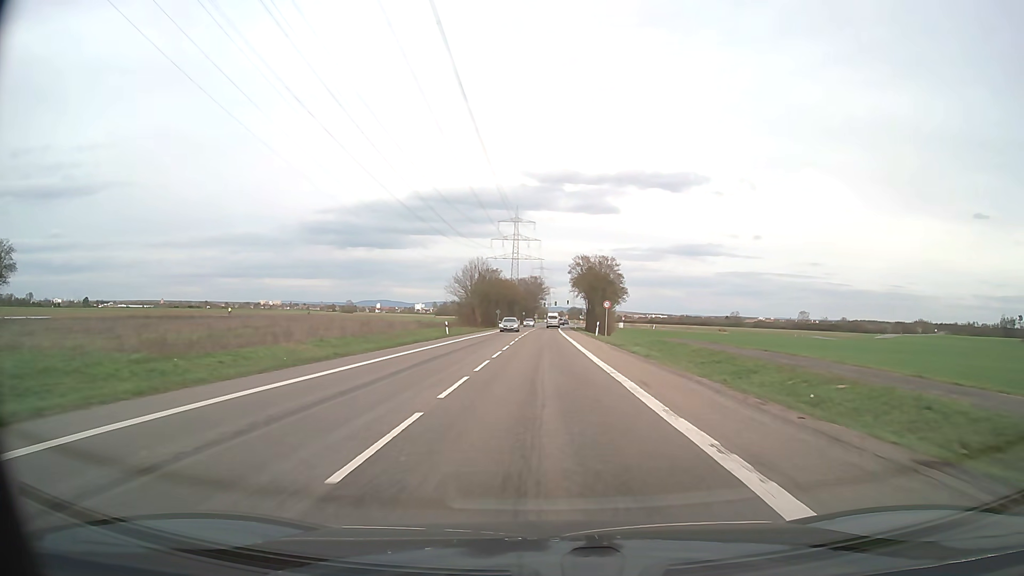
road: secondary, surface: asphalt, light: Day
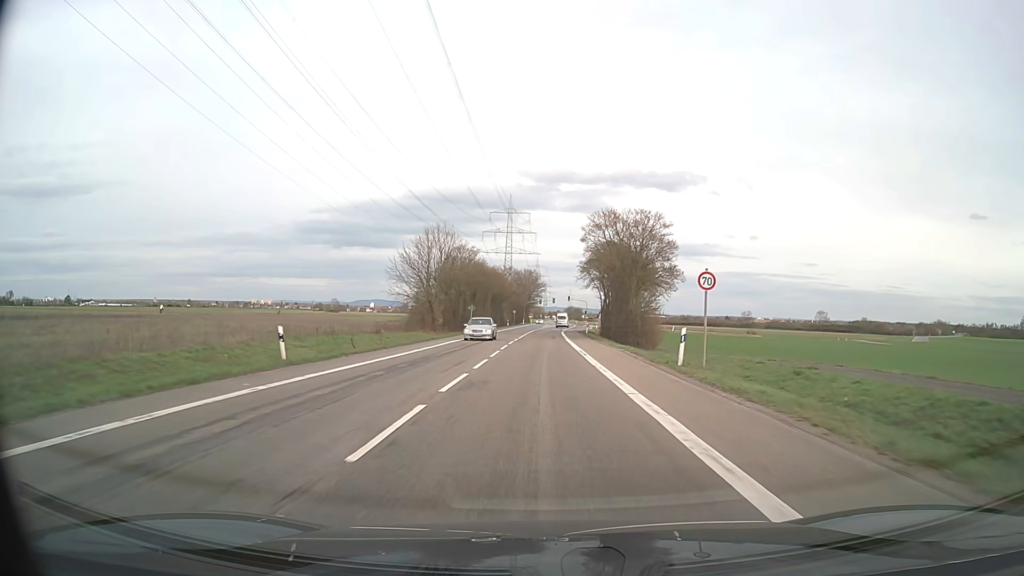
(+0.2, +34.6) m; +1°
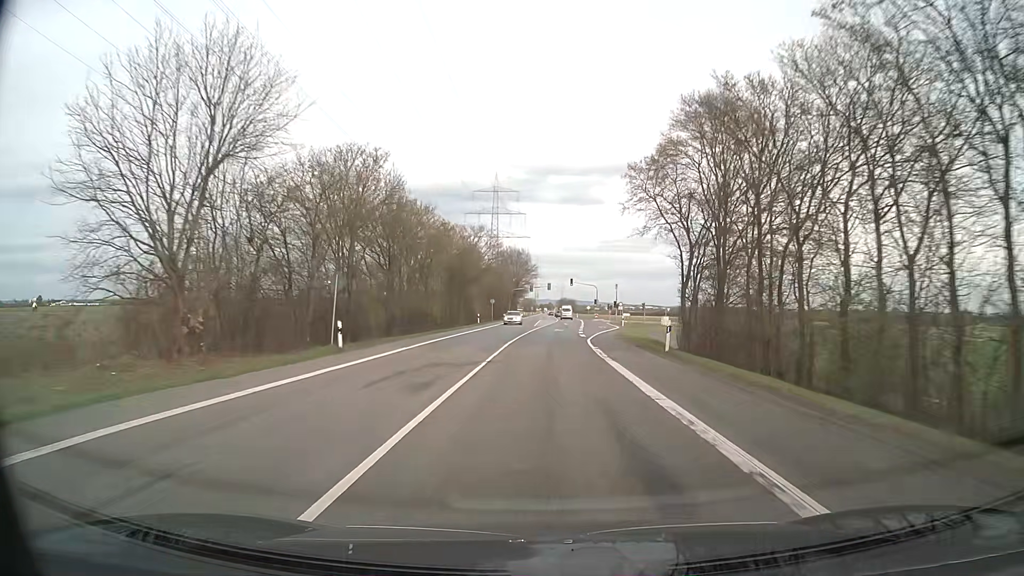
(-0.2, +46.3) m; 0°
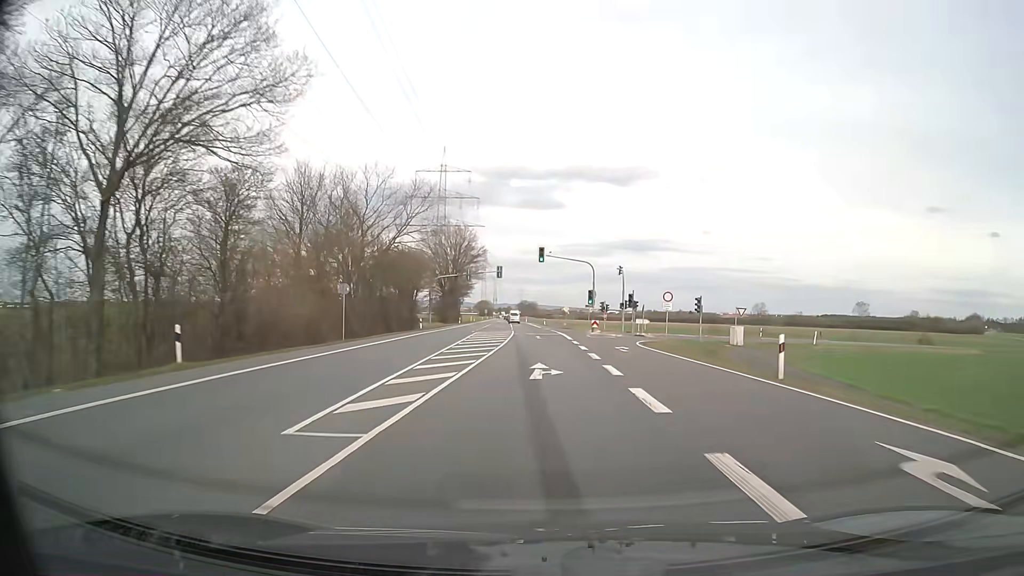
(+2.1, +57.1) m; +4°
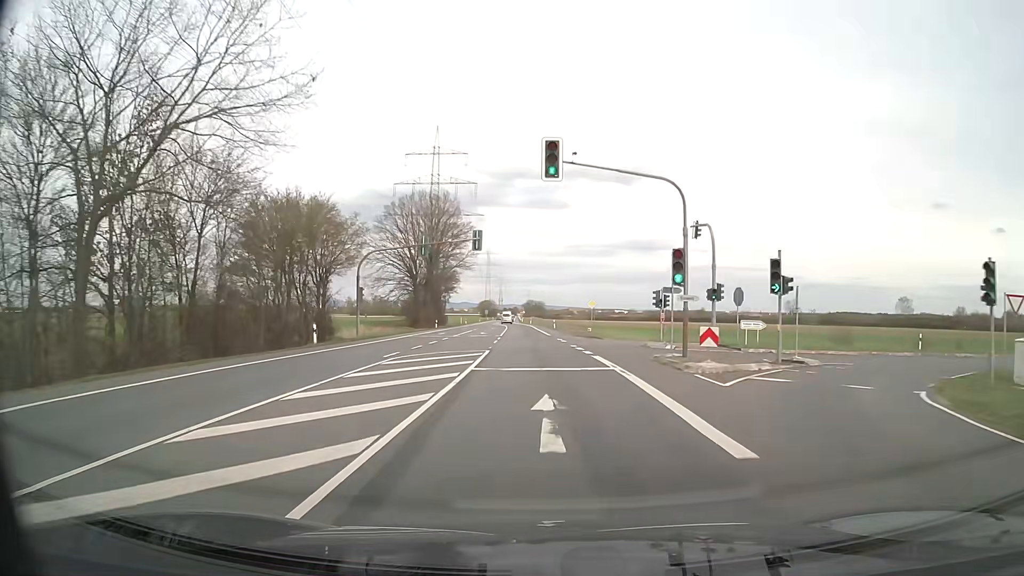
(-0.3, +33.2) m; -1°
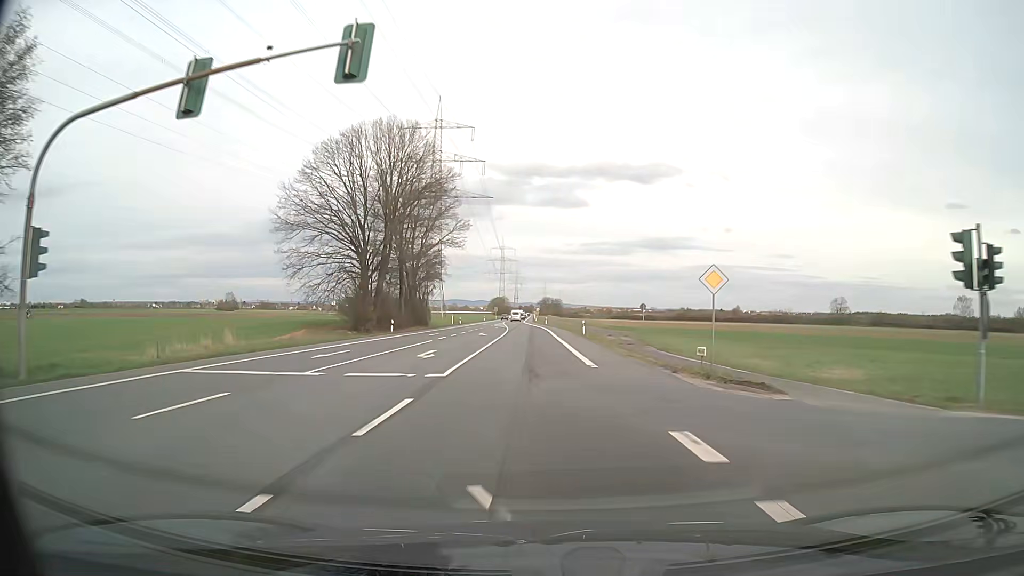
(-0.4, +32.8) m; -1°
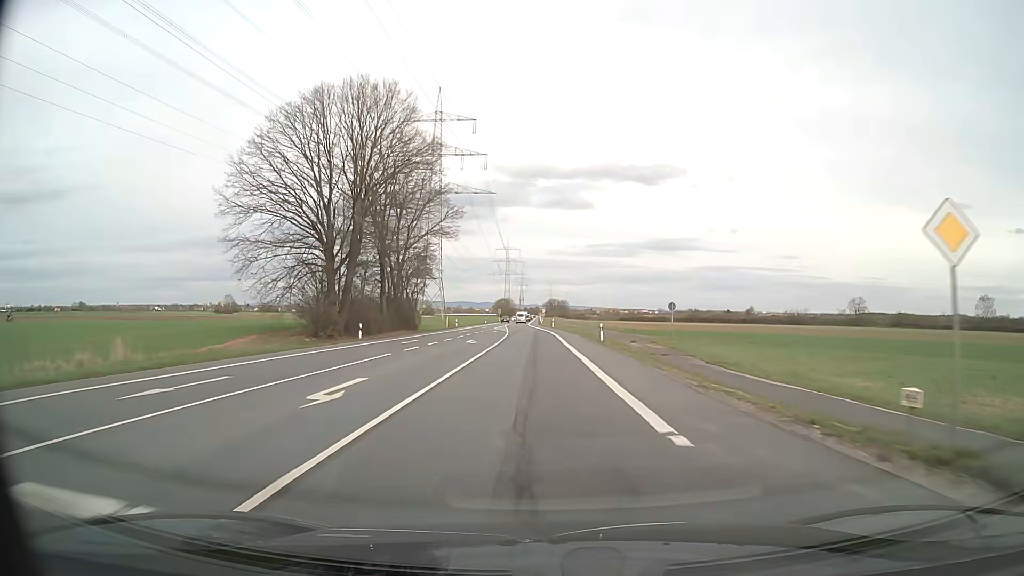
(0.0, +11.0) m; 0°
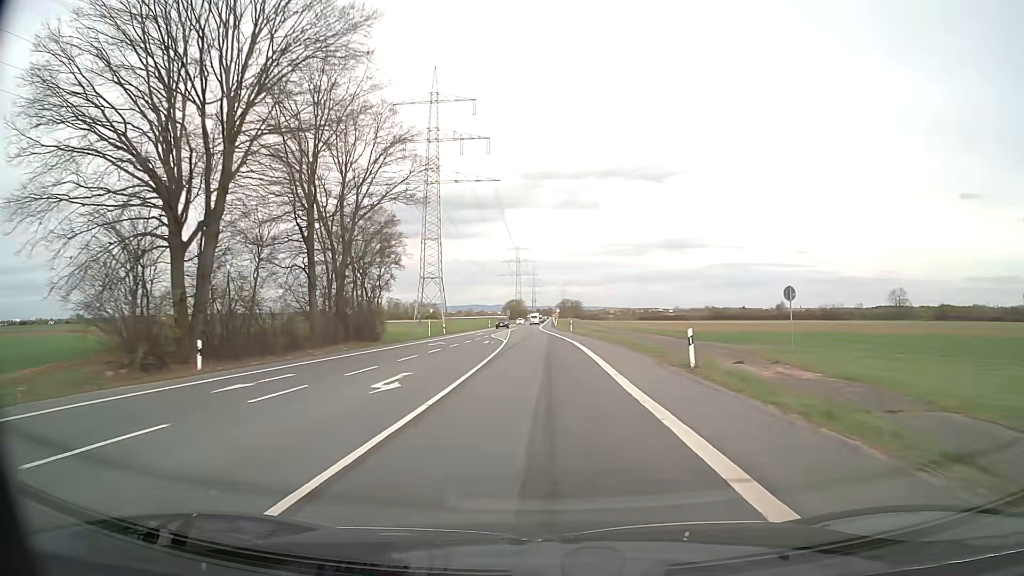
(-0.2, +22.0) m; -1°
(0, +10) (0, +20) (0, +30) (0, +40) (-1, +50) (-1, +60) (-1, +70) (-1, +80) (-1, +90) (-1, +100) m
